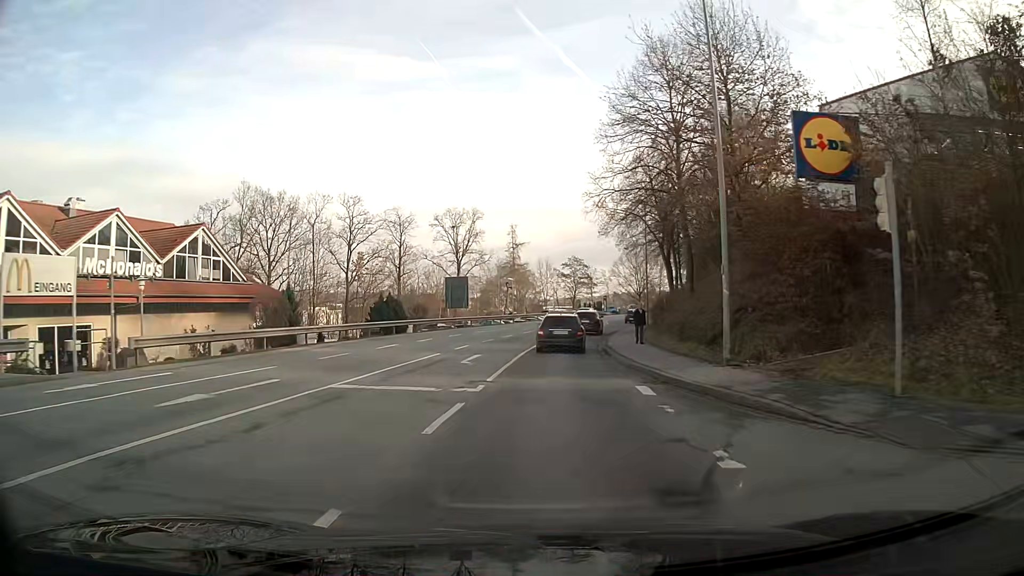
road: tertiary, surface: asphalt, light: Day
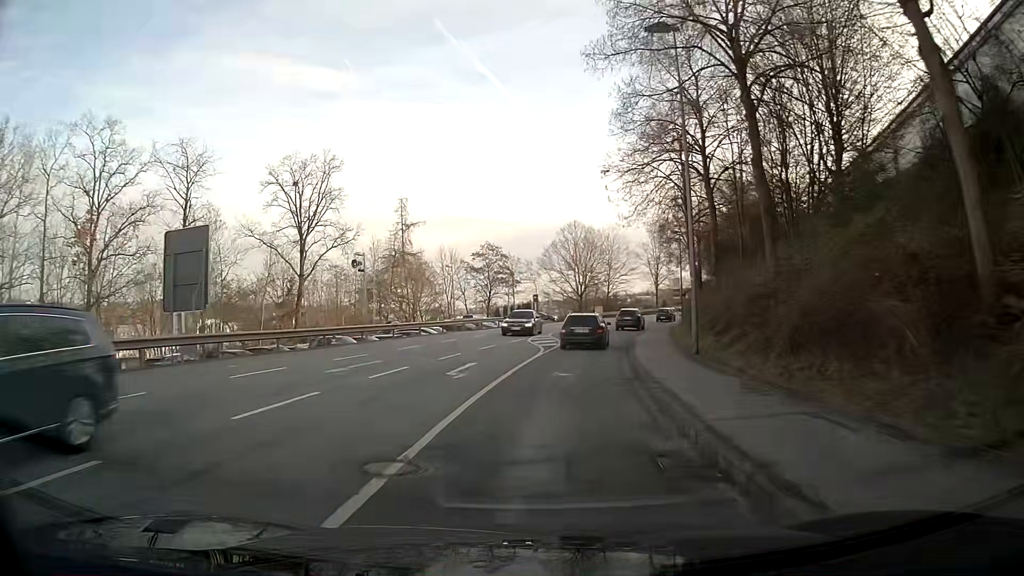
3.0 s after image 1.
(+2.0, +35.0) m; +8°
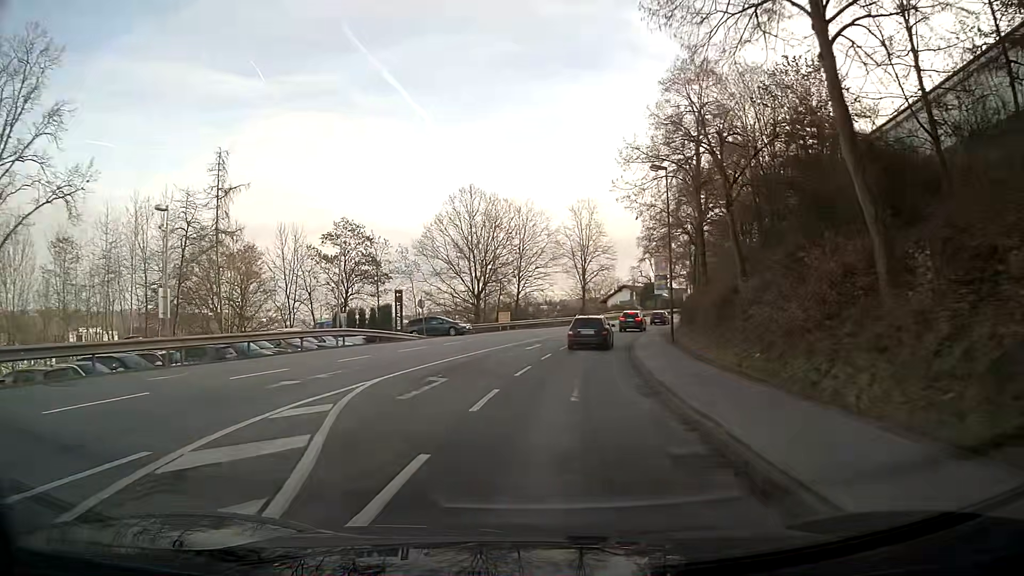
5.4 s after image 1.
(+1.9, +28.8) m; +8°
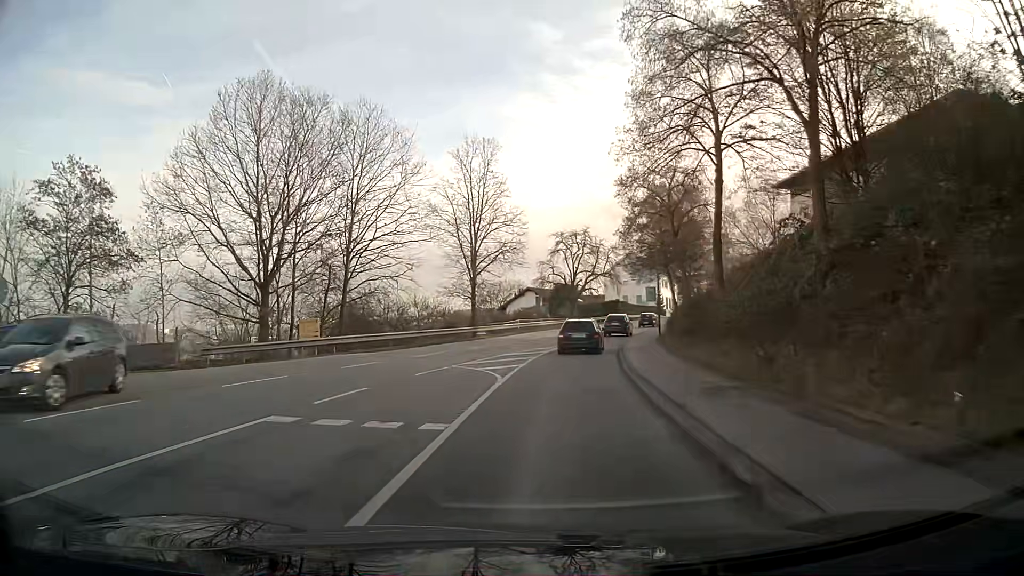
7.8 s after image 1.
(+2.3, +29.3) m; +8°
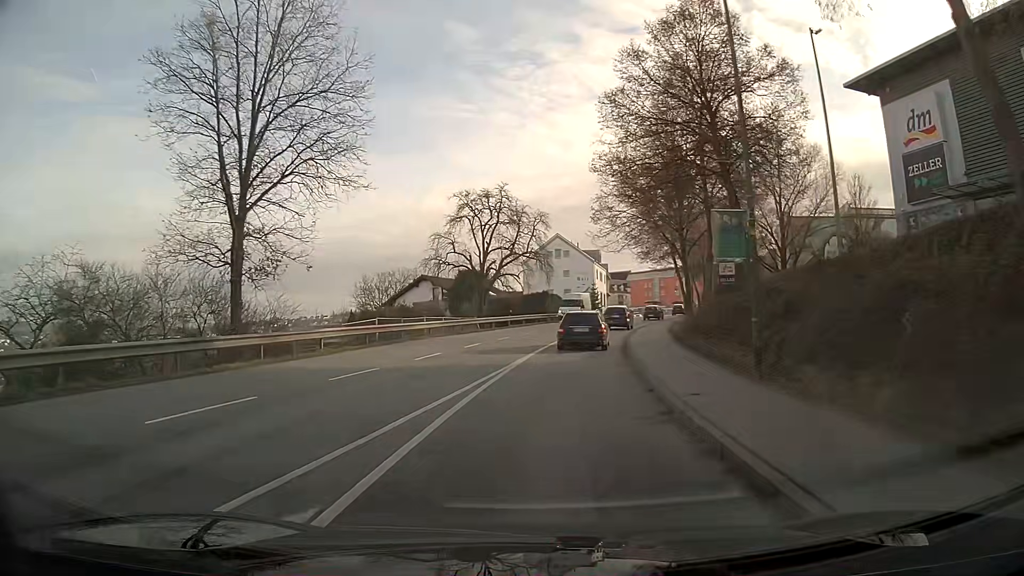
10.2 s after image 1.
(+1.9, +28.2) m; +8°
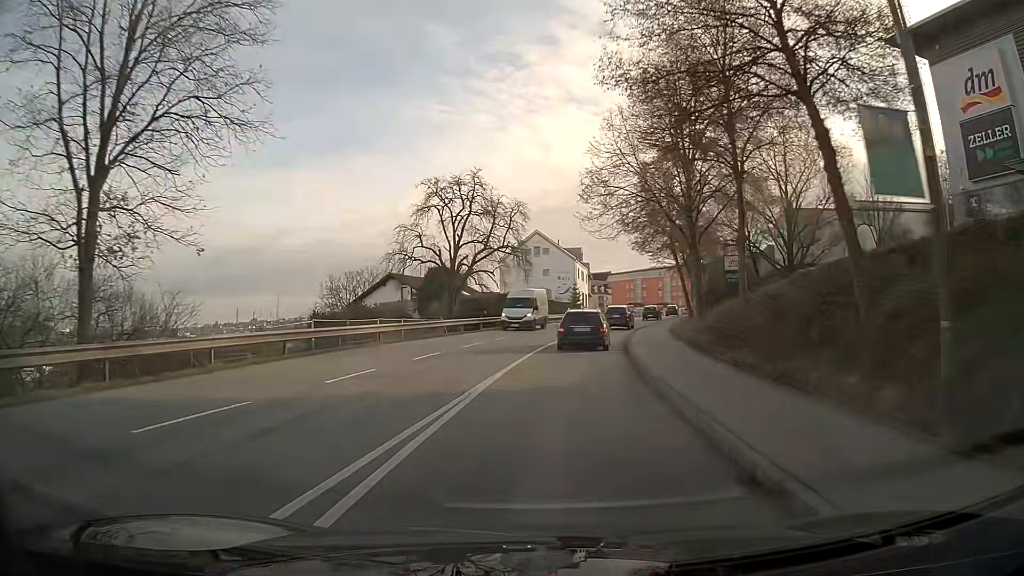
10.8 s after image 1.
(+0.1, +6.5) m; +2°
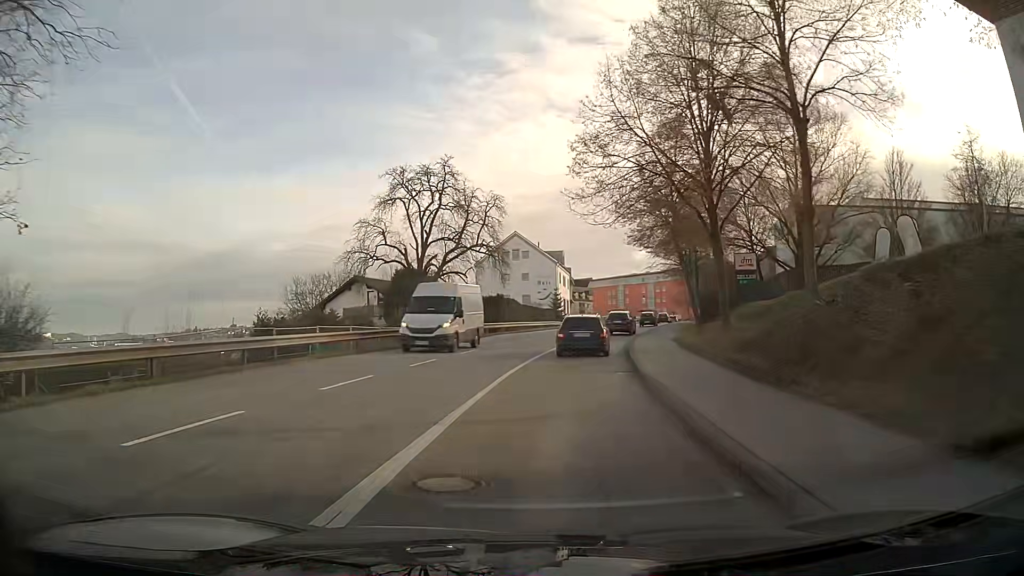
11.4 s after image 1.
(+0.1, +6.3) m; +2°
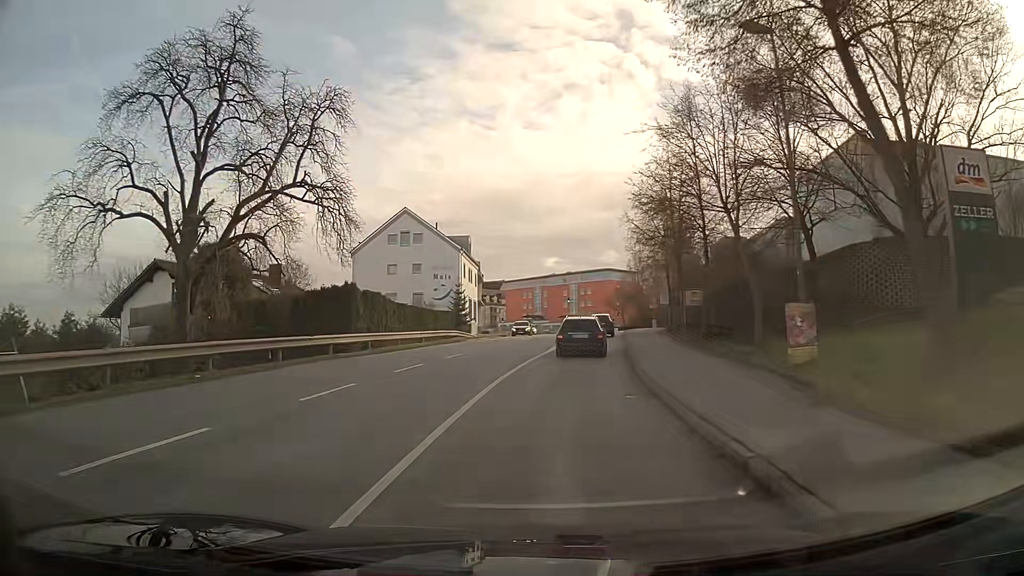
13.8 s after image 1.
(+1.4, +24.8) m; +7°
(0, +10) (+1, +20) (+2, +30) (+3, +40) (+5, +50) (+6, +60) (+7, +70) (+7, +80) (+7, +90) (+7, +100) m
